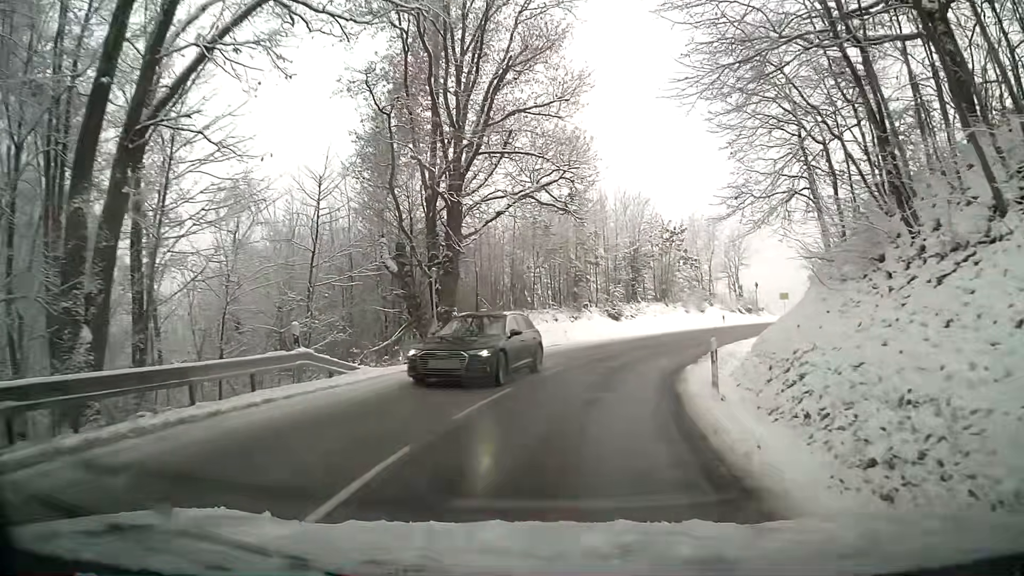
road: tertiary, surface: asphalt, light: Day
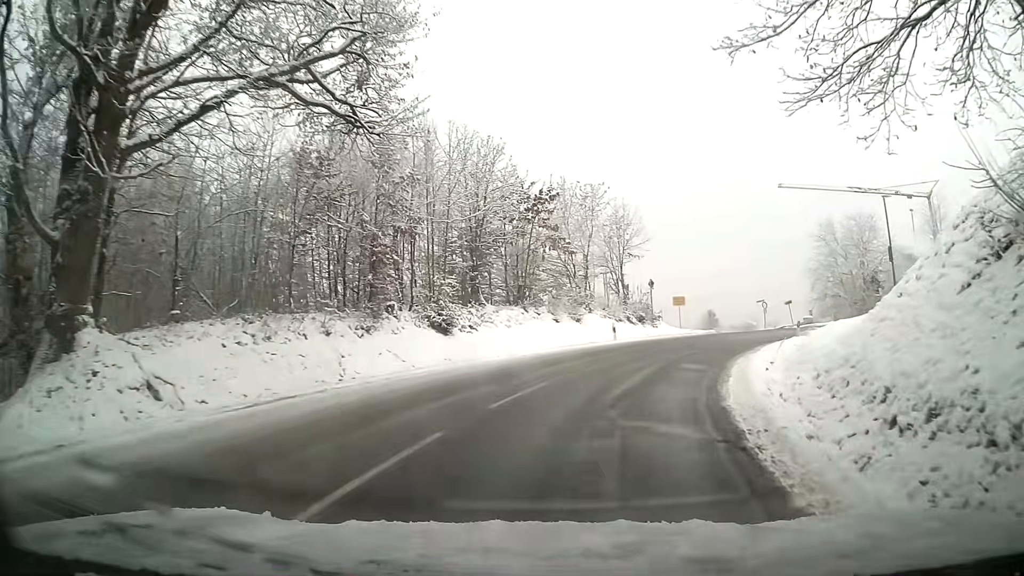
(+1.9, +16.9) m; +14°
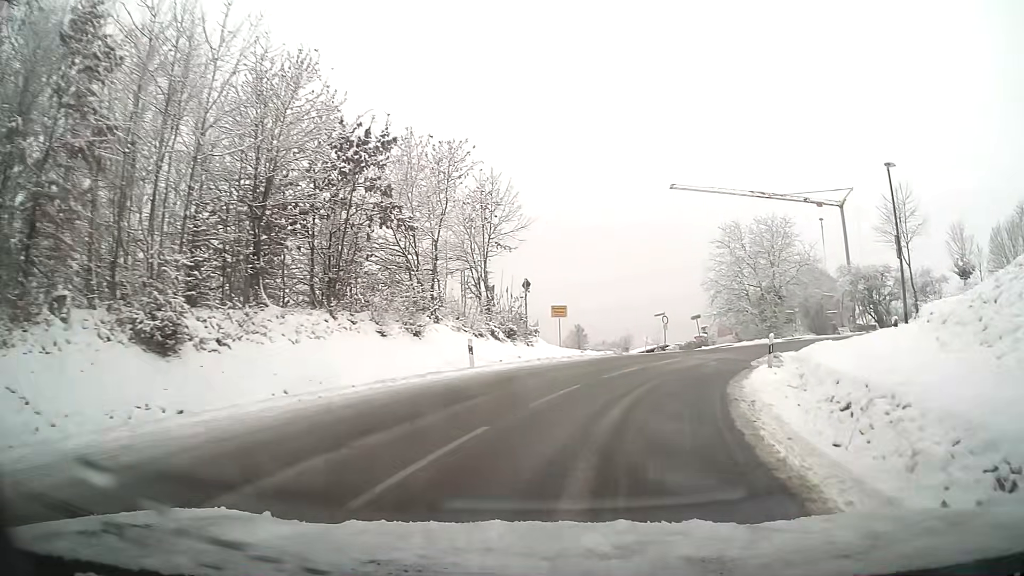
(+1.3, +11.2) m; +14°
